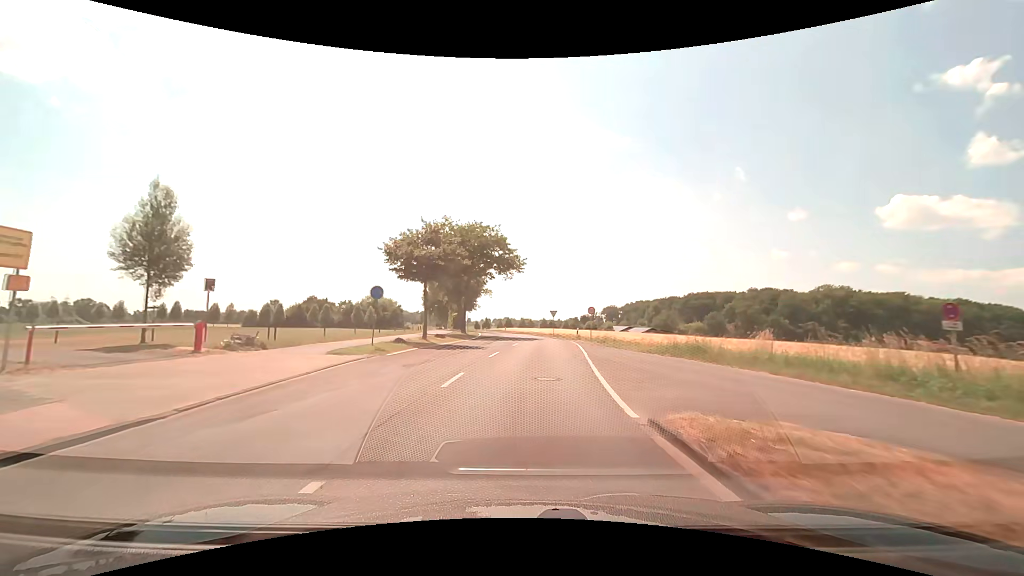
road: unclassified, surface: asphalt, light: Day
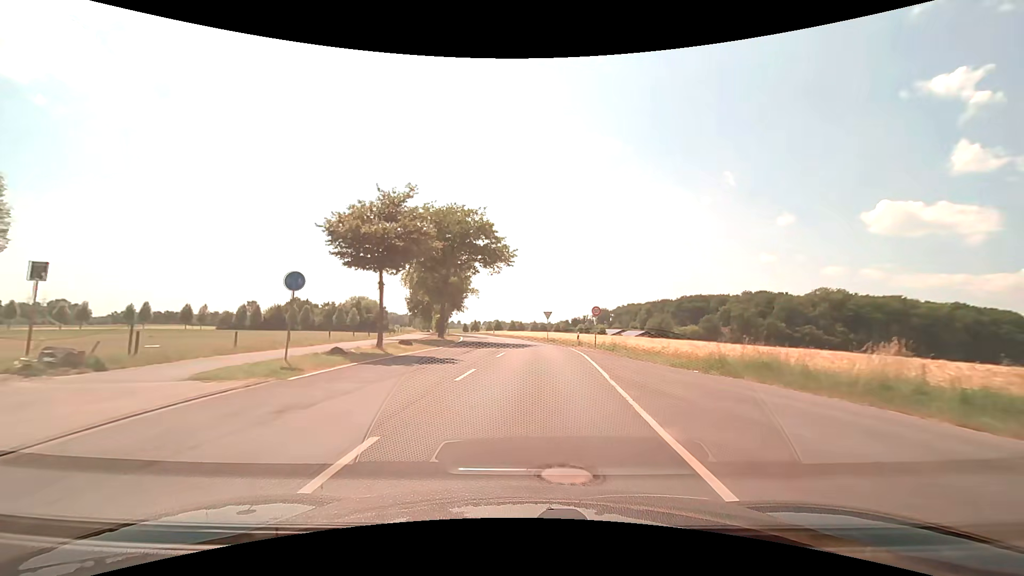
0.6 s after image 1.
(0.0, +7.2) m; +1°
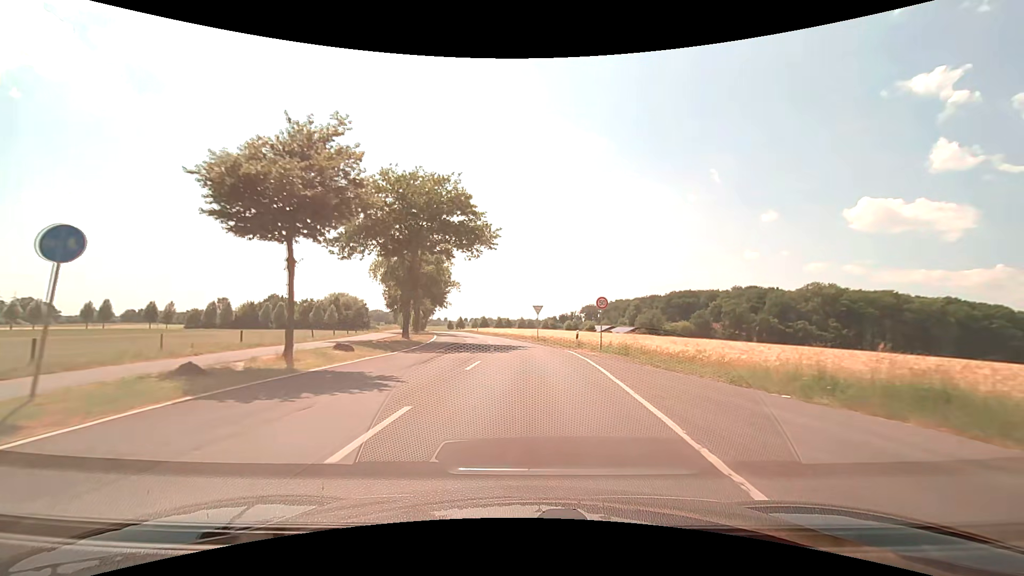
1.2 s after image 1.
(+0.1, +7.2) m; +2°
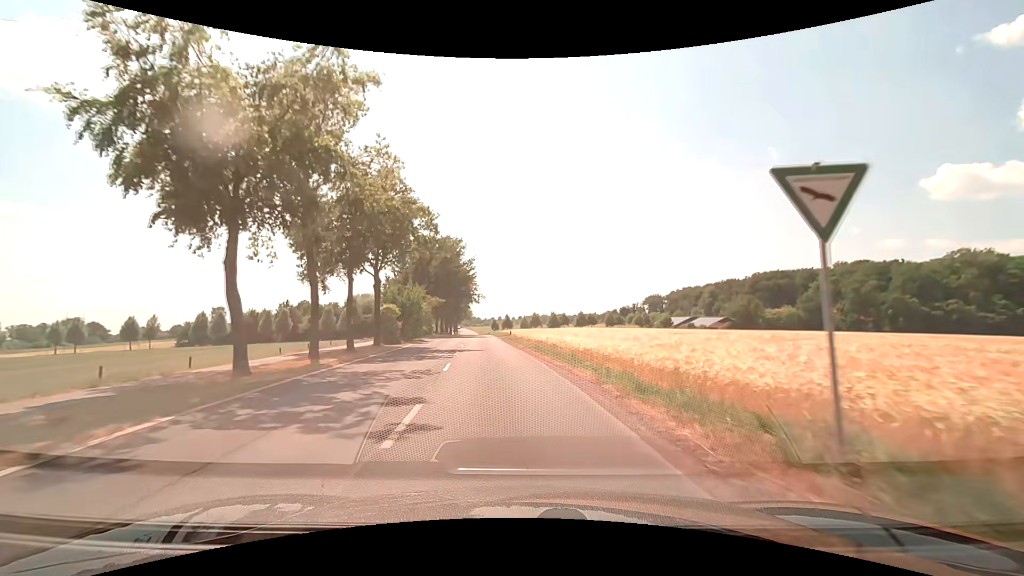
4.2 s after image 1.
(-0.8, +34.8) m; -6°
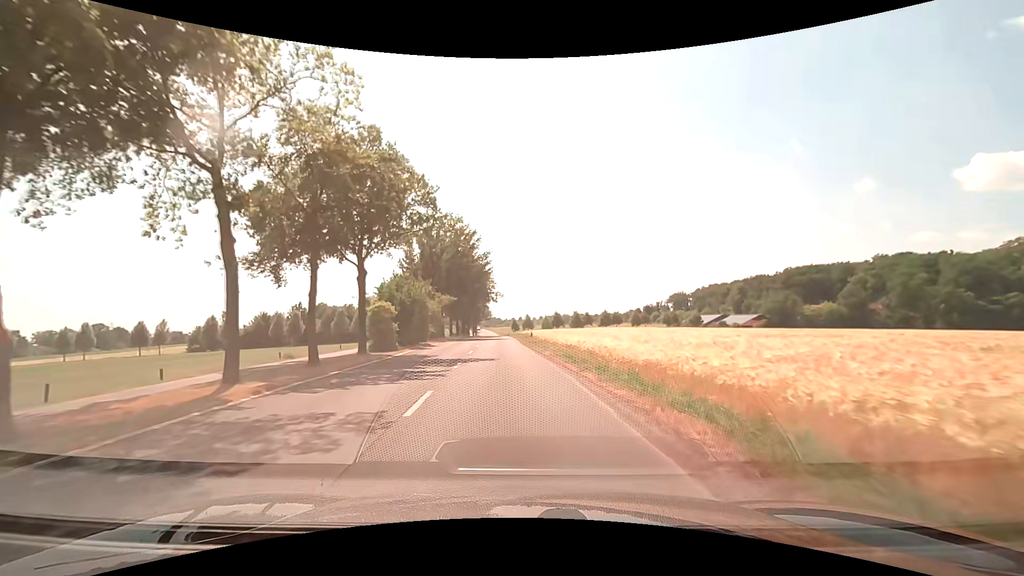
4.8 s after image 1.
(-0.2, +6.9) m; -3°
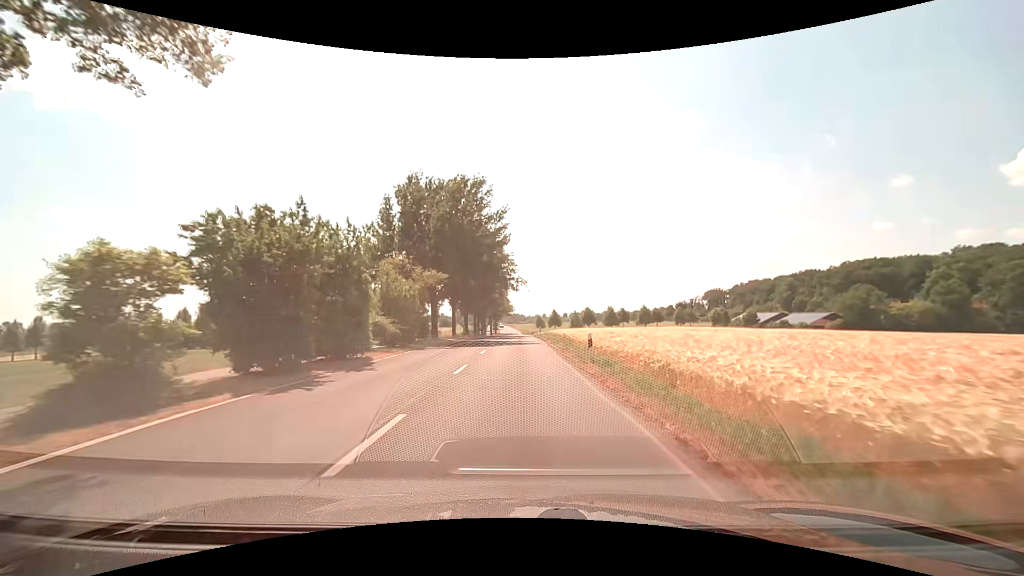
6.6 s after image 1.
(-0.8, +20.8) m; -3°
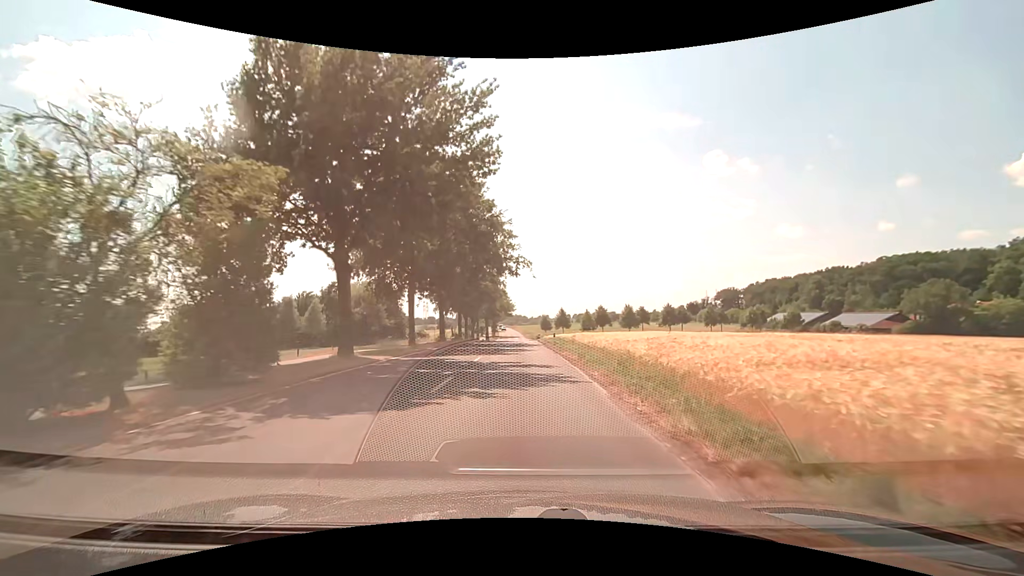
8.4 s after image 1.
(0.0, +21.2) m; 0°
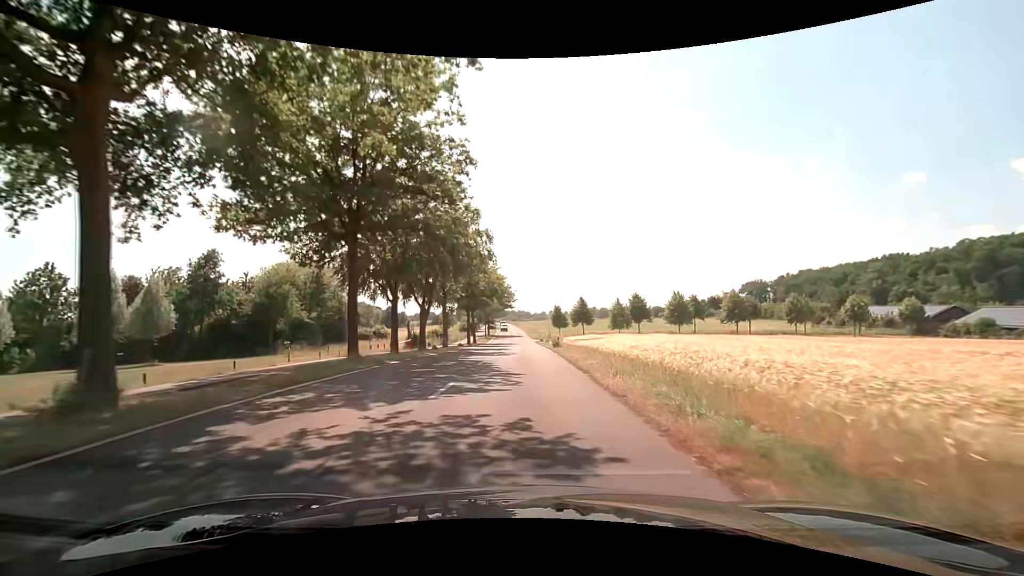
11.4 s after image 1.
(-0.1, +36.5) m; 0°
(0, +10) (0, +20) (0, +30) (0, +40) (0, +50) (0, +60) (0, +70) (0, +80) (0, +90) (-1, +100) m
